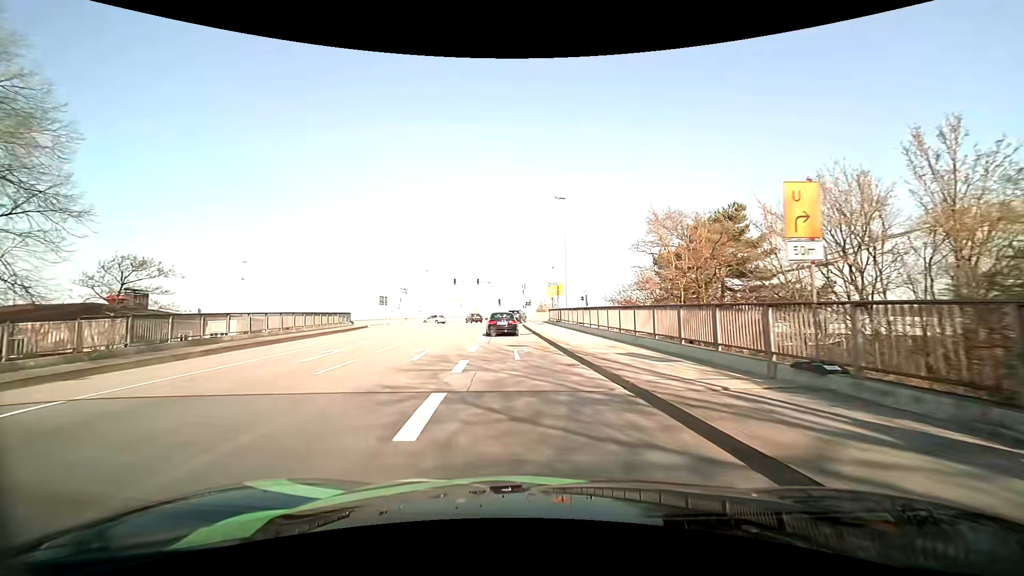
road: primary_link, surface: asphalt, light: Day
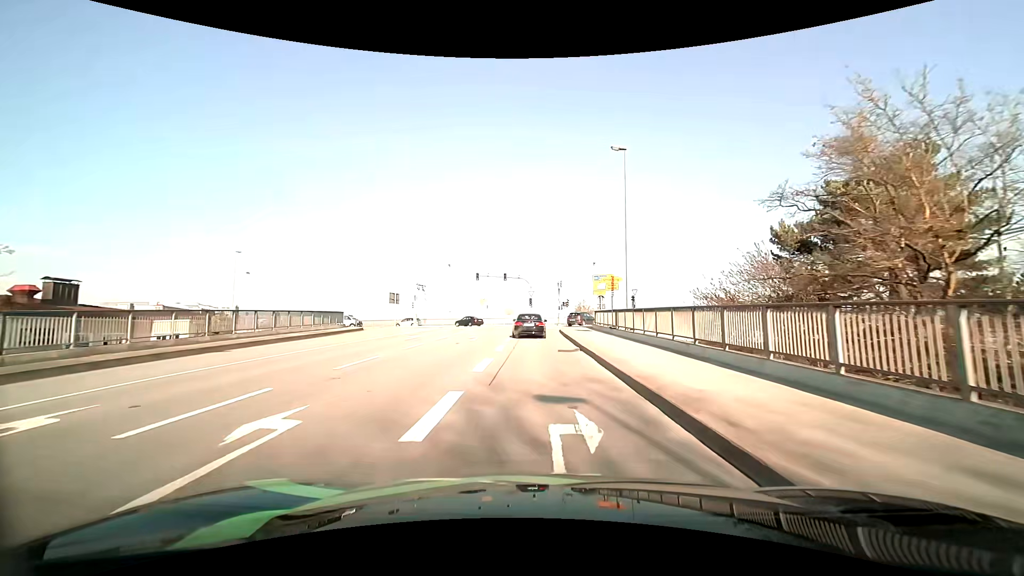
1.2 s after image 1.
(-0.6, +12.2) m; -4°
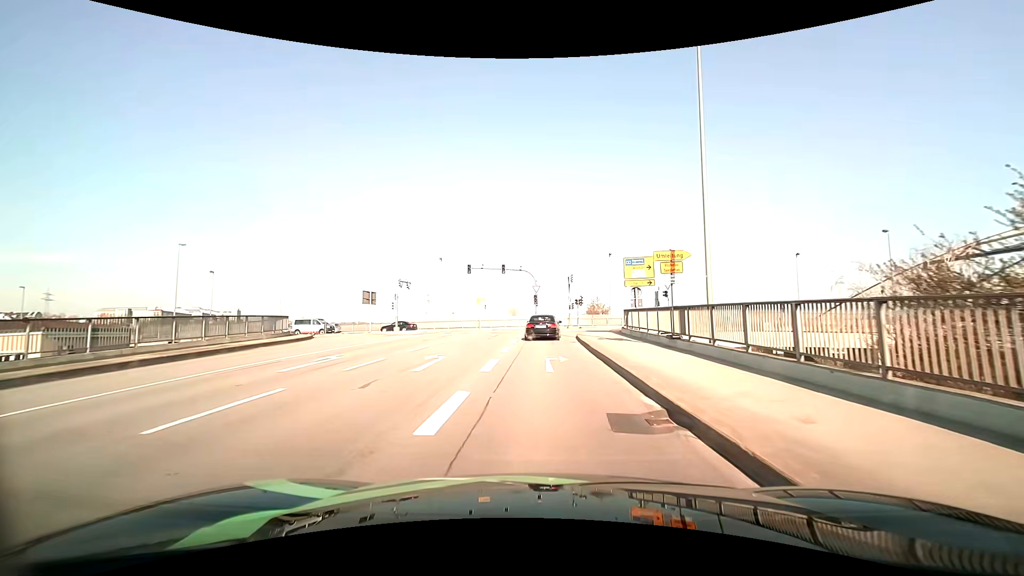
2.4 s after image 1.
(-0.1, +11.7) m; 0°
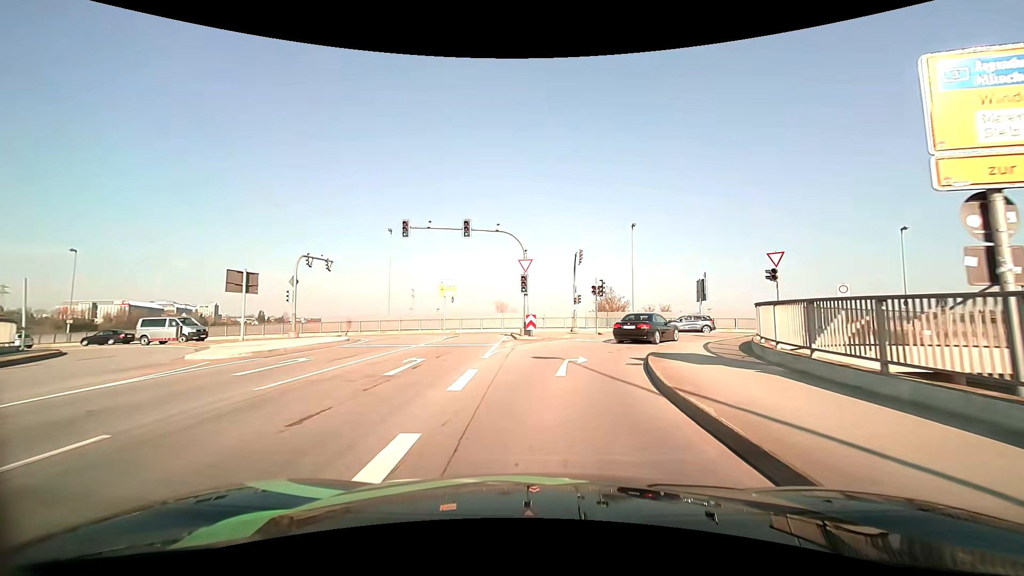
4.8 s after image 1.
(-0.1, +21.1) m; +1°
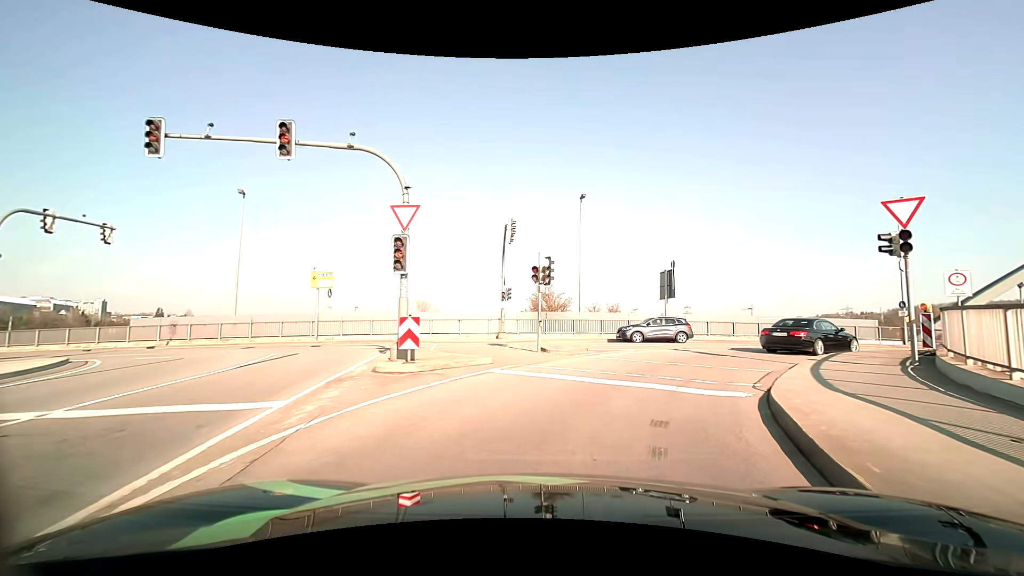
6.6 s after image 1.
(+0.7, +12.9) m; +8°
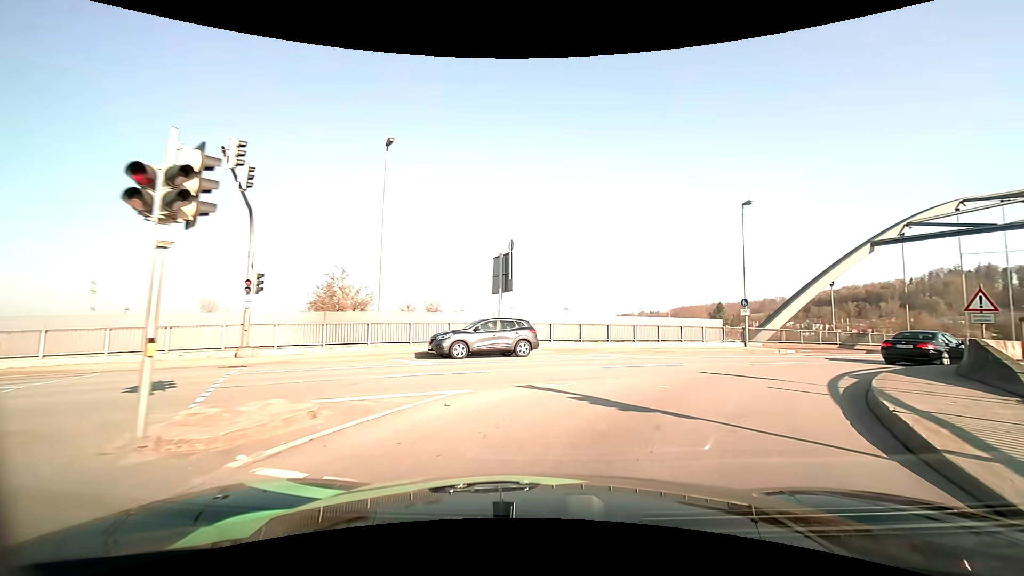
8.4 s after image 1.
(+1.7, +11.1) m; +19°
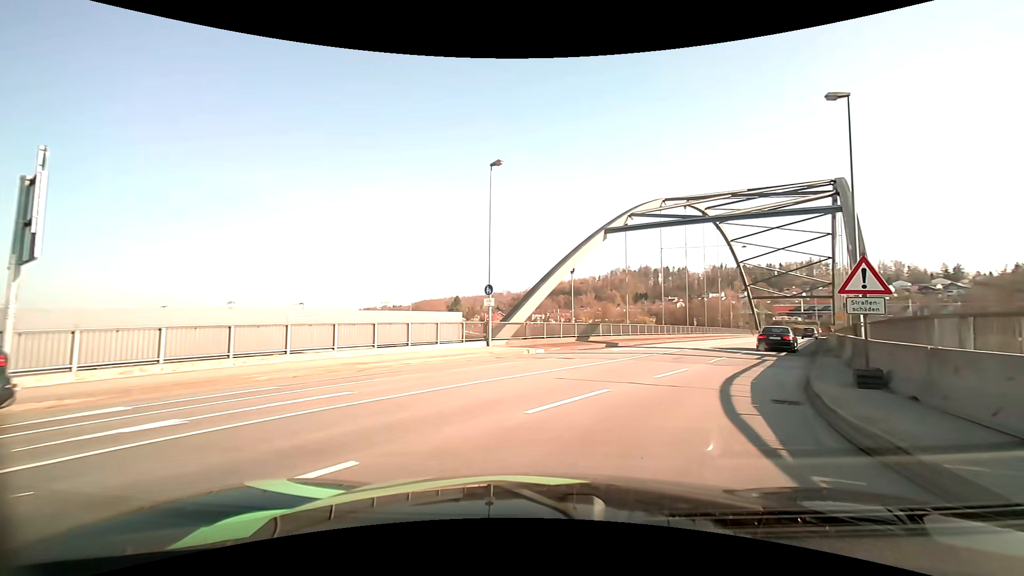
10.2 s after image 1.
(+2.9, +10.9) m; +29°
